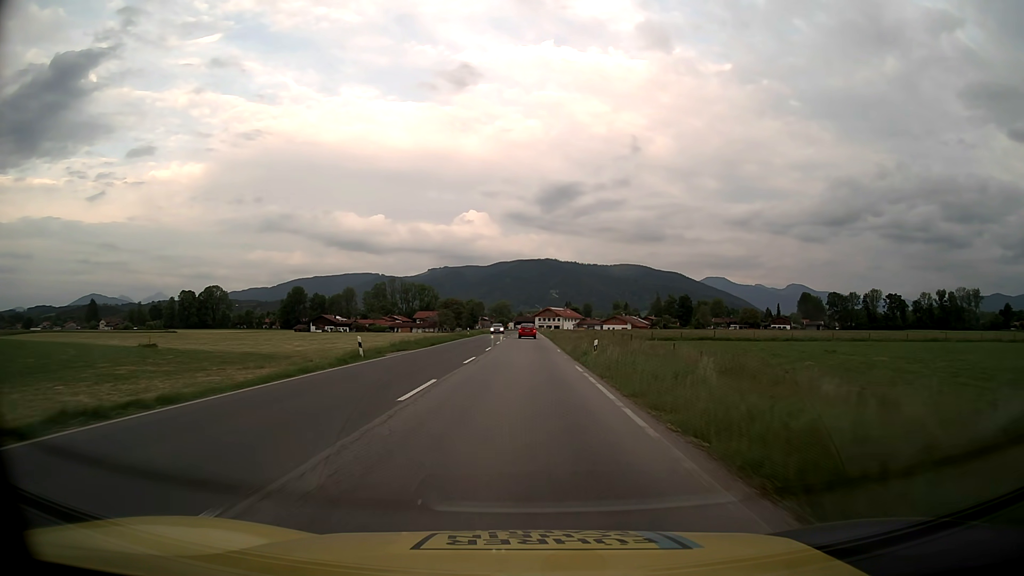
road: primary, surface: asphalt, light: Day
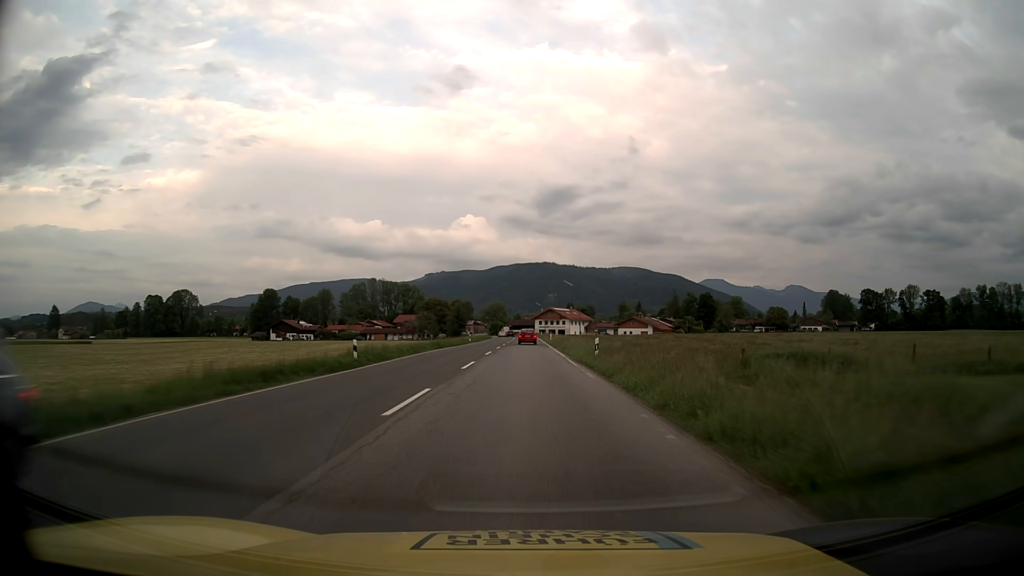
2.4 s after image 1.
(0.0, +49.7) m; 0°
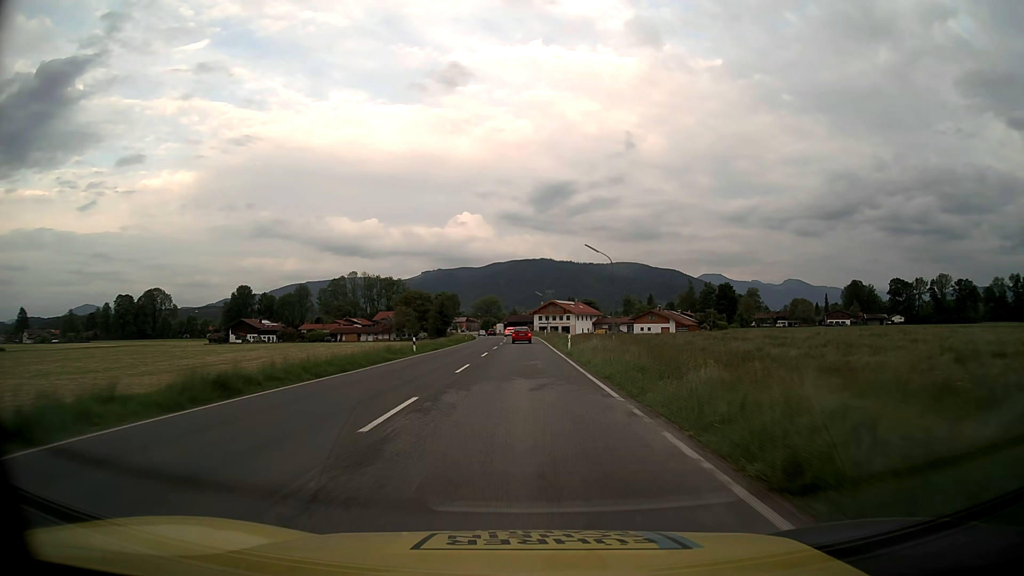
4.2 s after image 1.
(0.0, +37.3) m; 0°
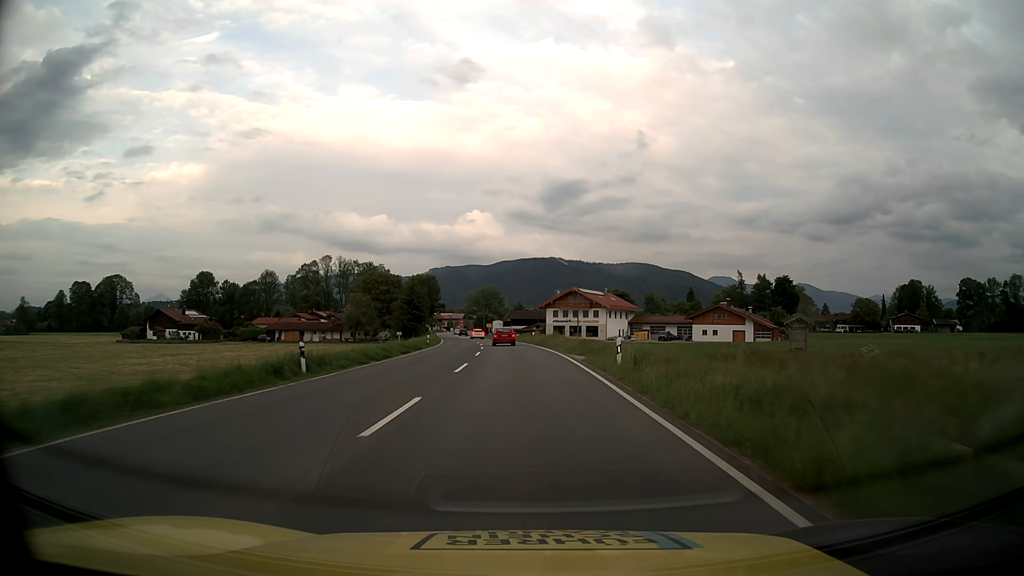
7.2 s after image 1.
(-0.3, +60.1) m; -1°
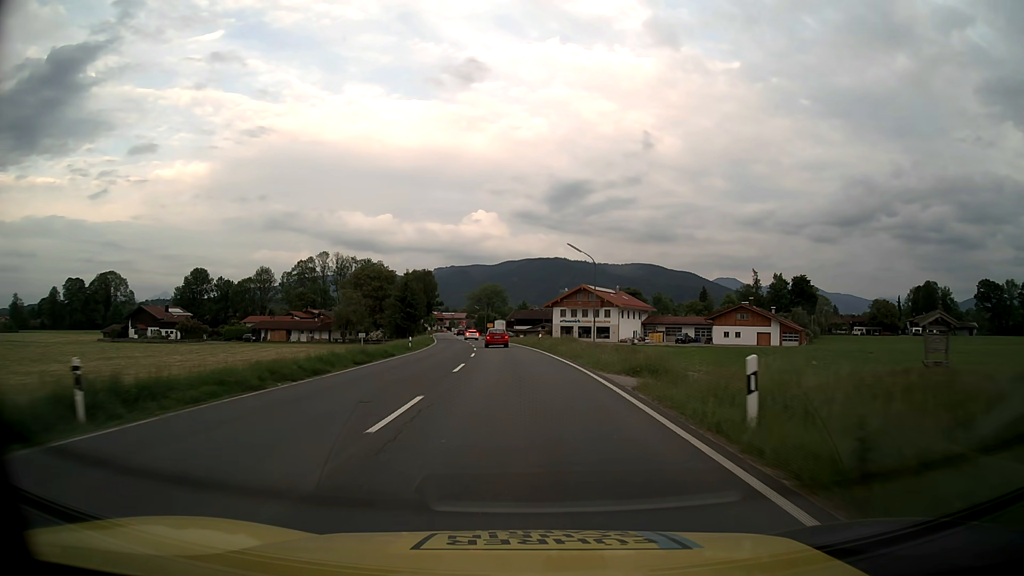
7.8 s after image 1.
(0.0, +11.4) m; 0°
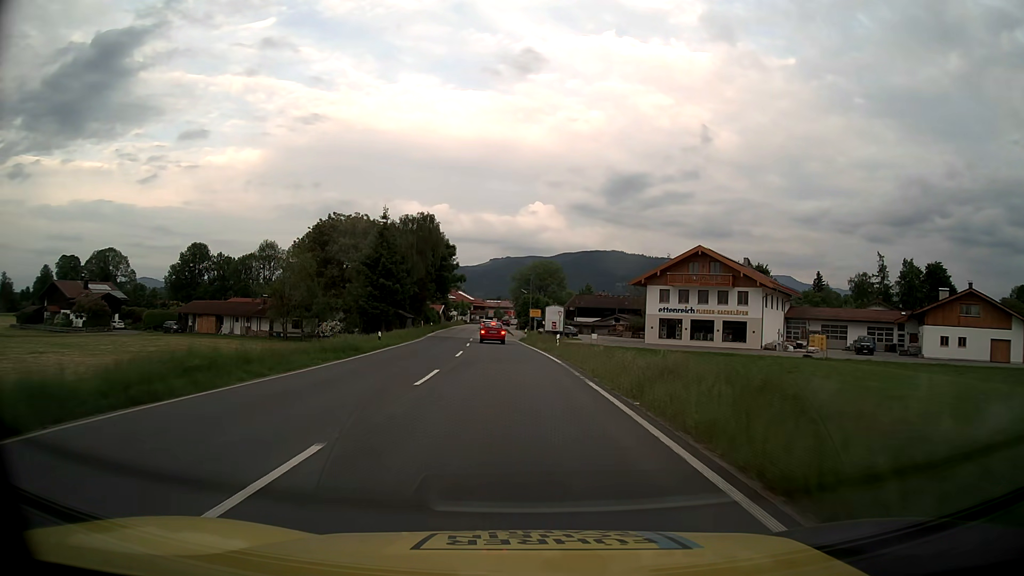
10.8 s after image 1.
(-1.8, +53.4) m; -5°
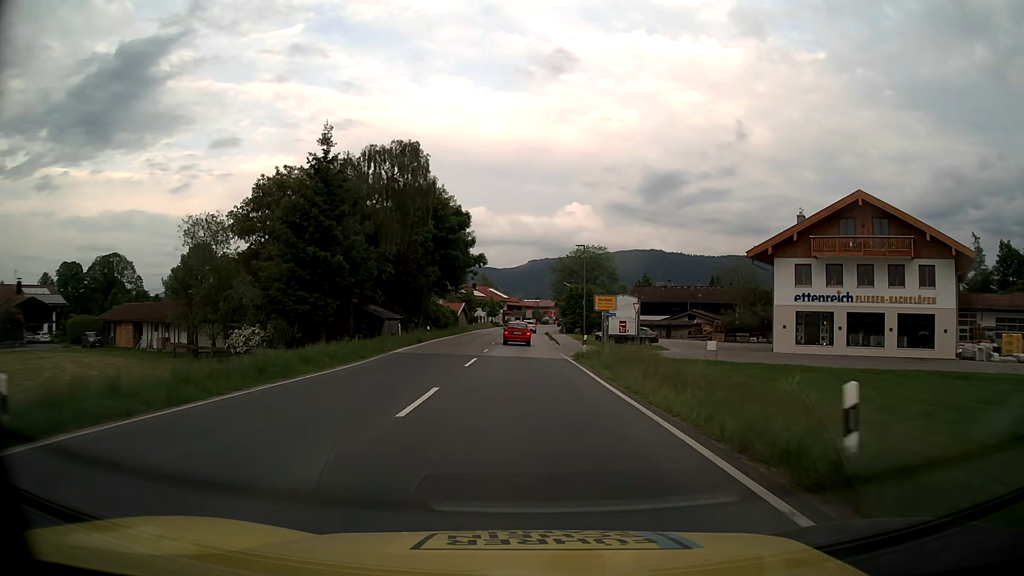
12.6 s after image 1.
(-0.8, +28.8) m; -3°
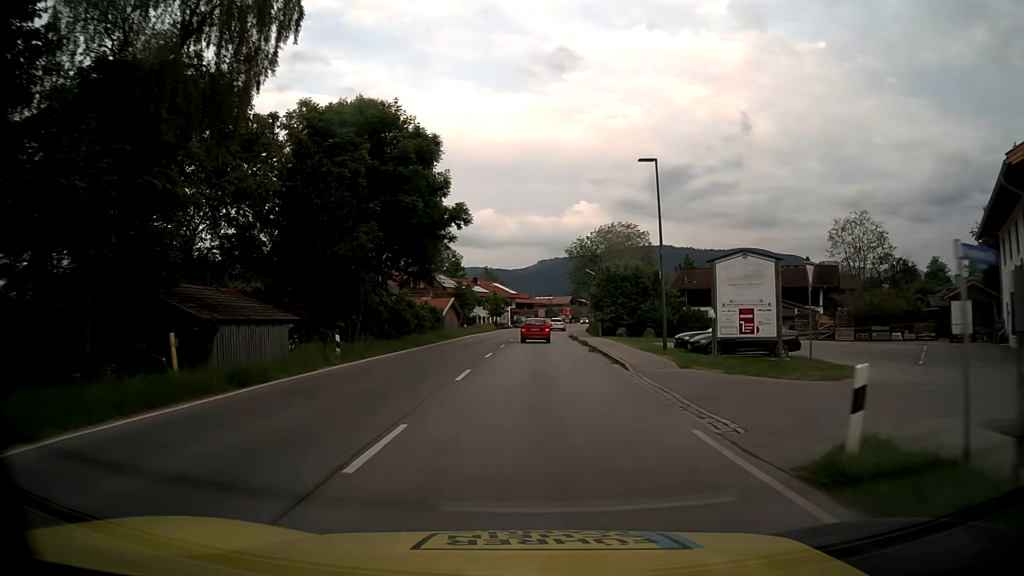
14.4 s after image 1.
(-0.3, +26.1) m; -1°
(0, +10) (0, +20) (0, +30) (0, +40) (+1, +50) (+1, +60) (+2, +70) (+3, +80) (+4, +90) (+6, +100) m
